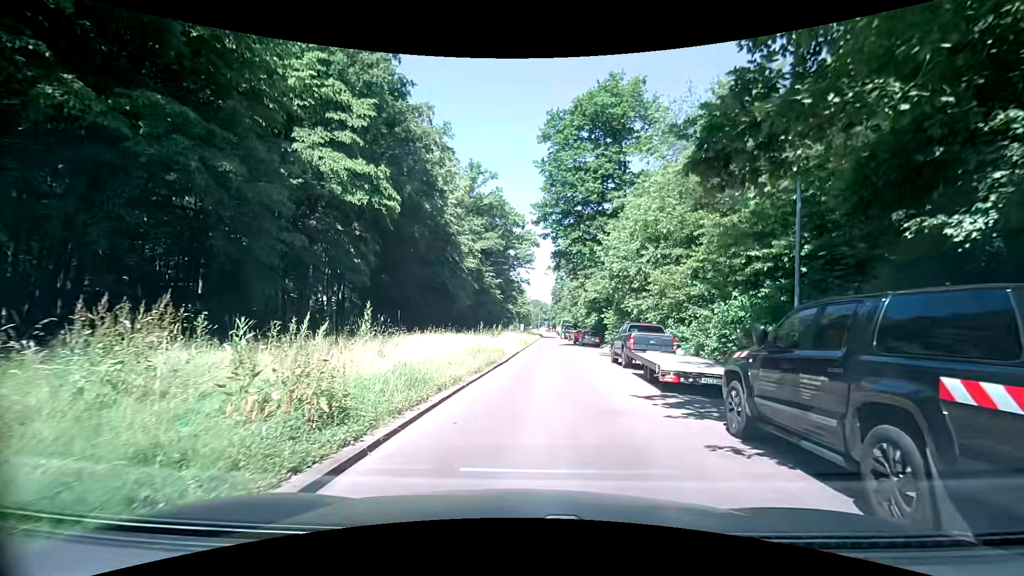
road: unclassified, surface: asphalt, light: Day
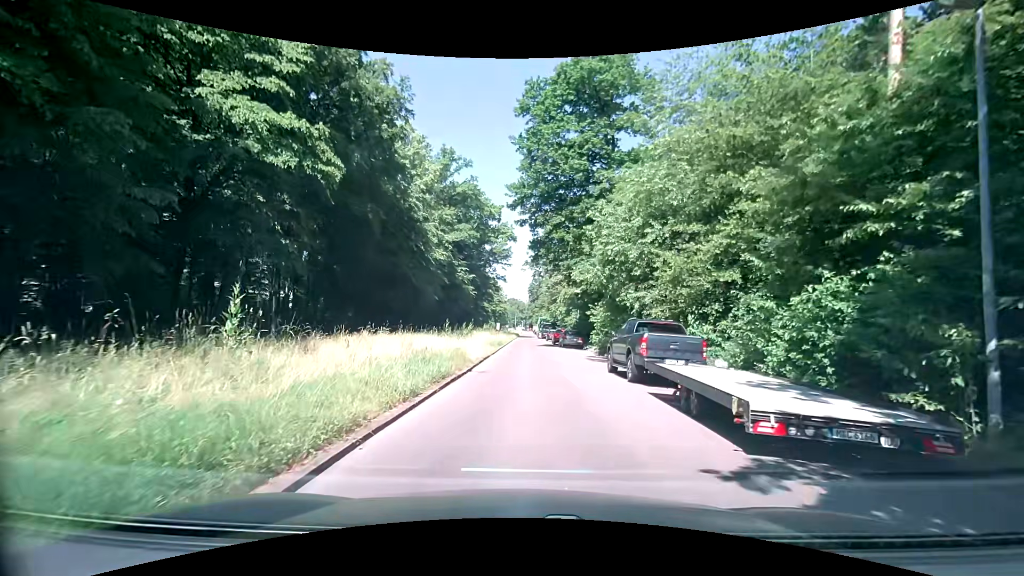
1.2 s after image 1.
(+0.2, +5.8) m; +4°
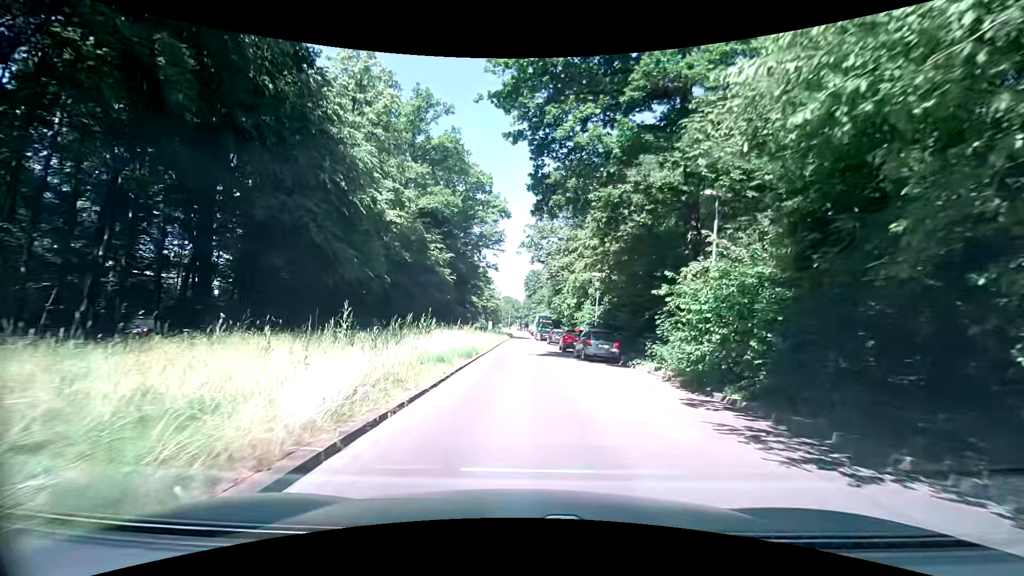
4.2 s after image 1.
(-0.4, +18.8) m; 0°
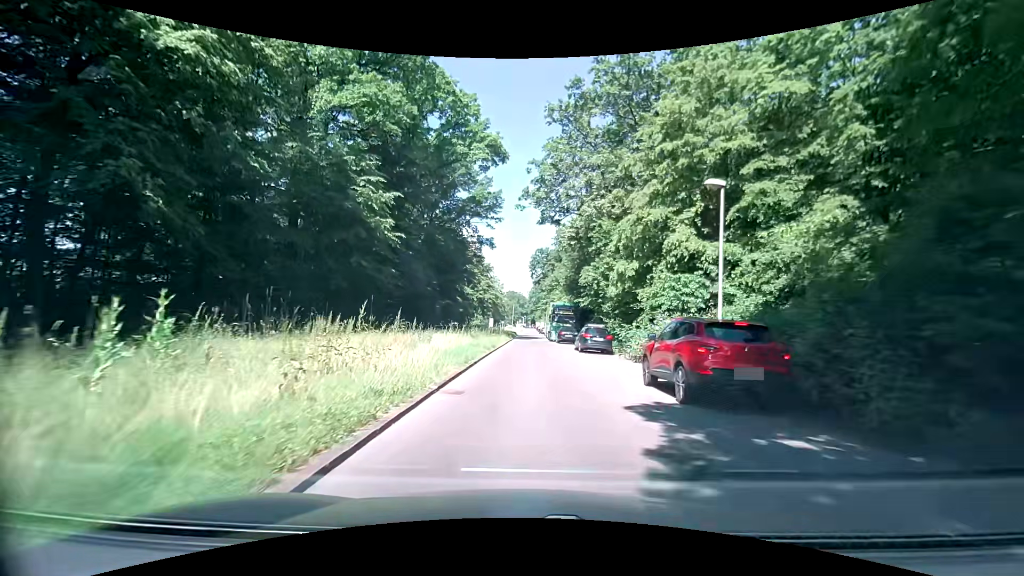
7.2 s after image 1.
(-0.4, +24.8) m; -1°
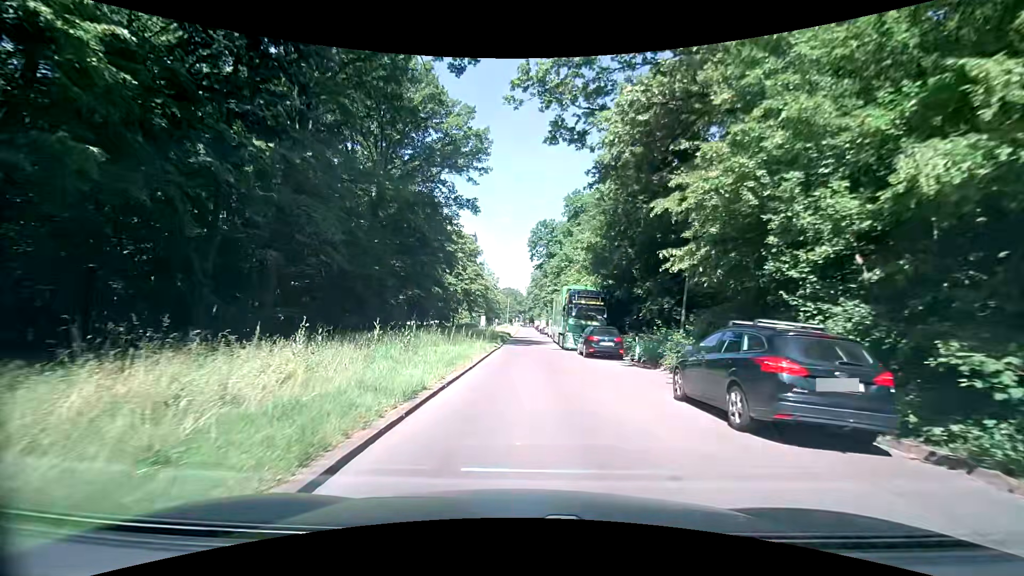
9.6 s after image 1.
(-0.1, +20.7) m; 0°
(0, +10) (0, +20) (0, +30) (0, +40) (0, +50) (0, +60) (0, +70) (0, +80) (0, +90) (0, +100) m
